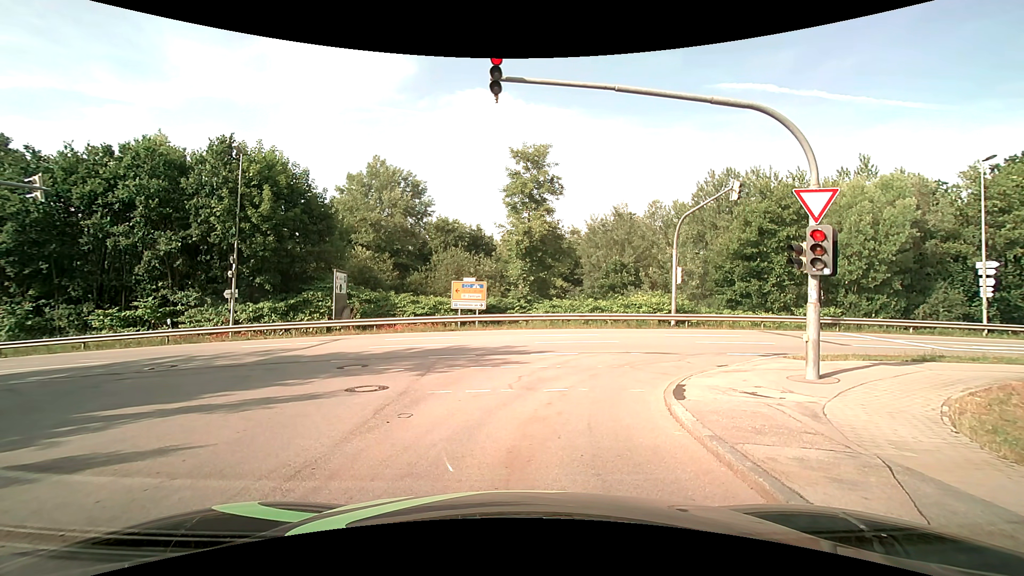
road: residential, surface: asphalt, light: Day
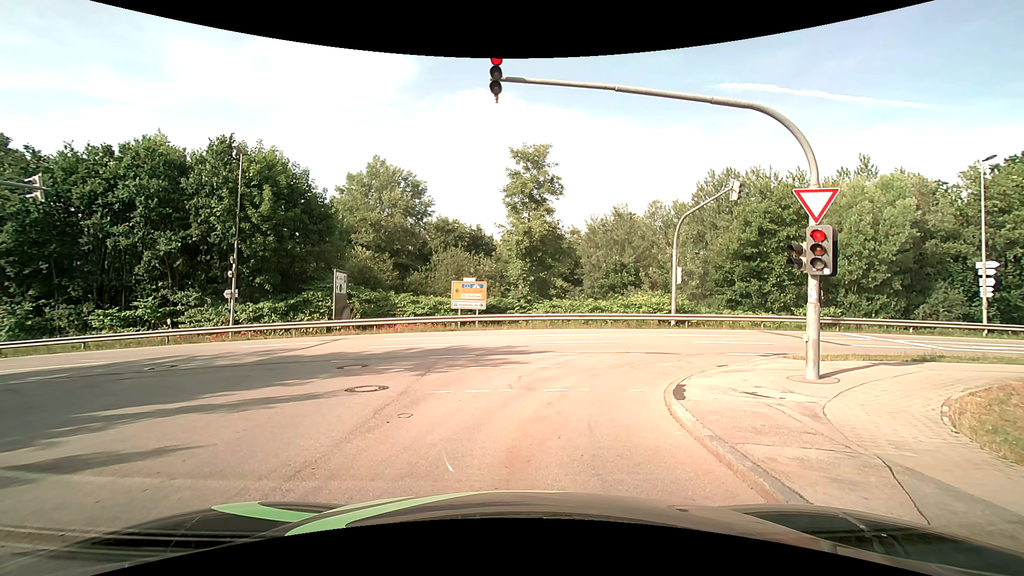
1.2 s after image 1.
(0.0, 0.0) m; 0°
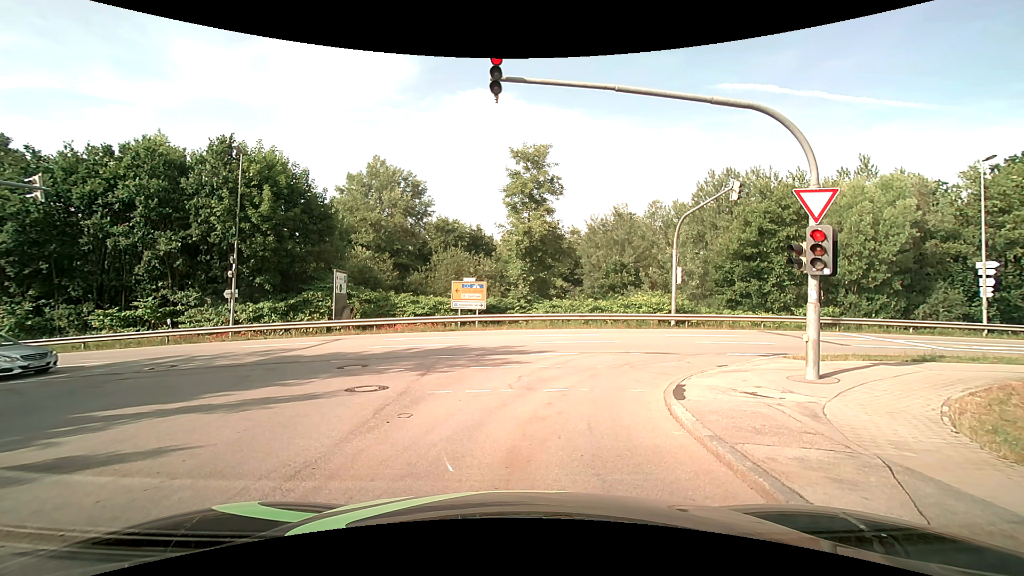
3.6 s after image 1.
(0.0, 0.0) m; 0°
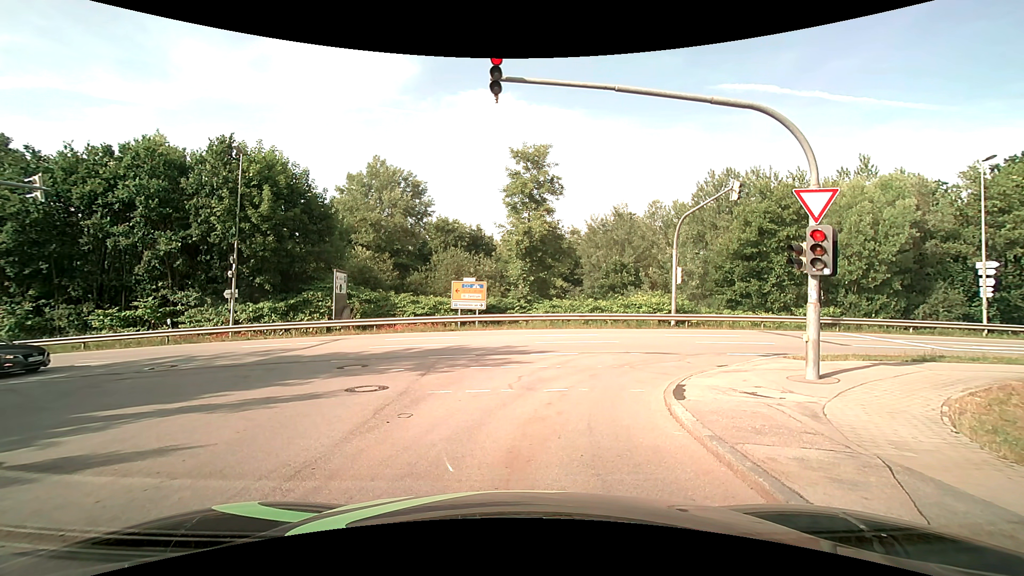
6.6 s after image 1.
(0.0, 0.0) m; 0°
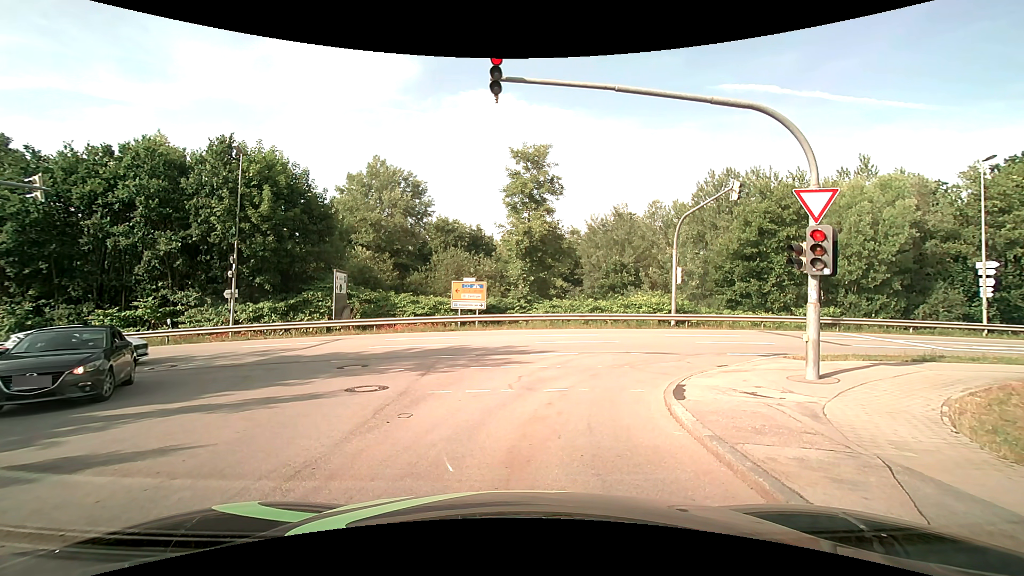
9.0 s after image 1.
(0.0, 0.0) m; 0°
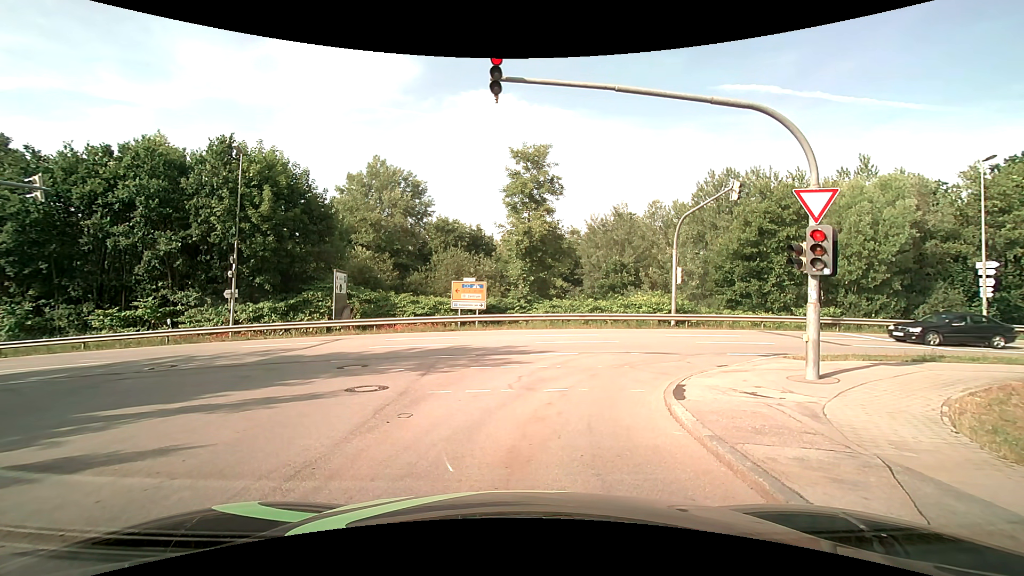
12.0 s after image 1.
(0.0, 0.0) m; 0°
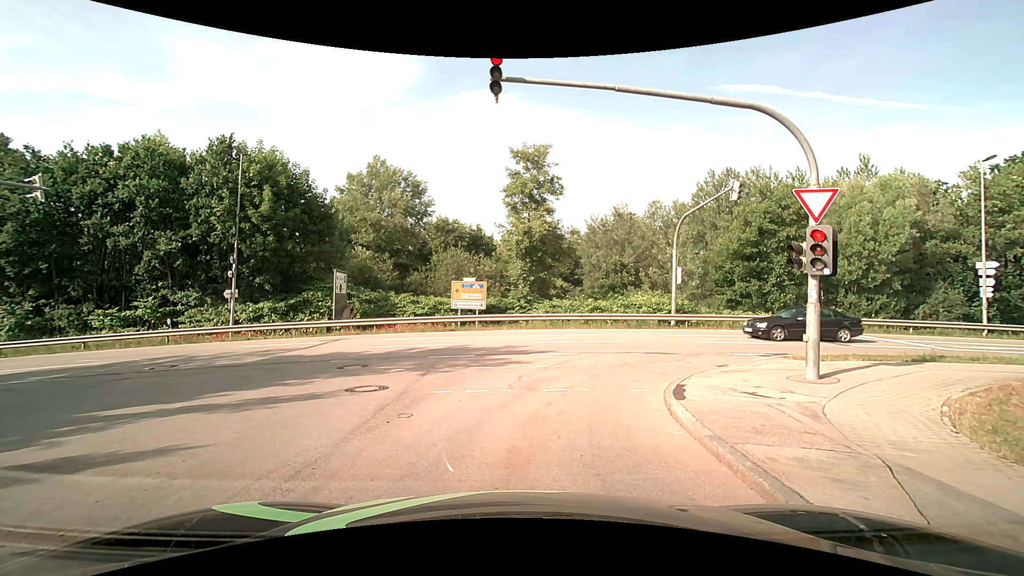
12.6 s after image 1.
(0.0, 0.0) m; 0°
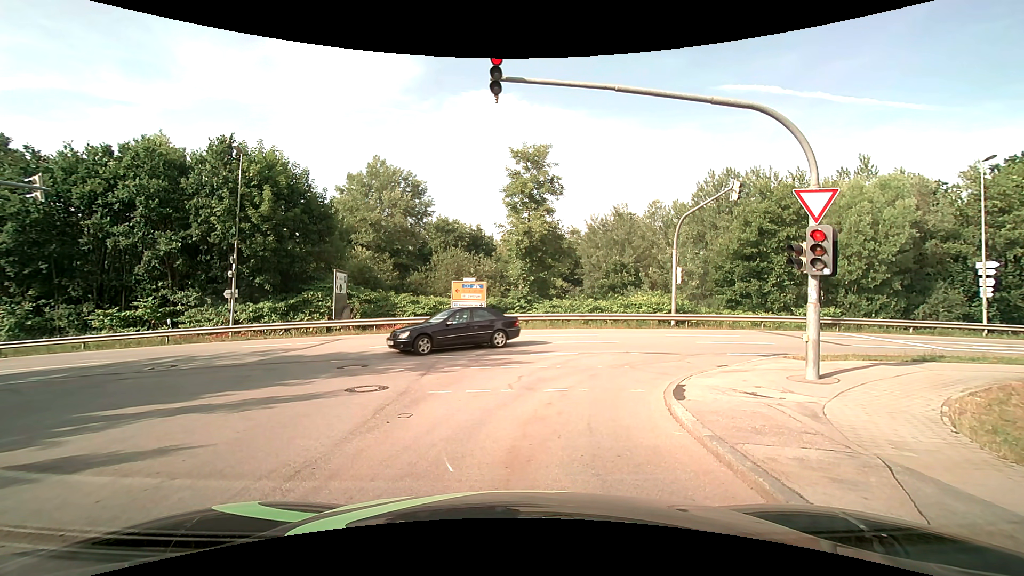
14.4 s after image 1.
(0.0, 0.0) m; 0°
(0, +10) (+5, +18) (+15, +21) (+25, +22) (+35, +23) (+44, +23) (+54, +24) (+64, +25) (+74, +25) (+84, +26) m
